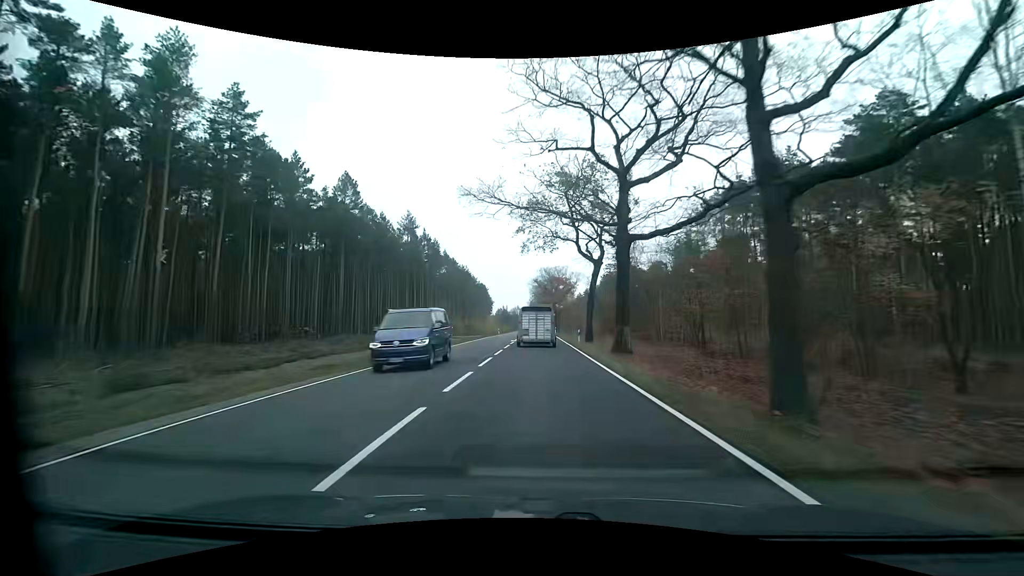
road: primary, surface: asphalt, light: Day
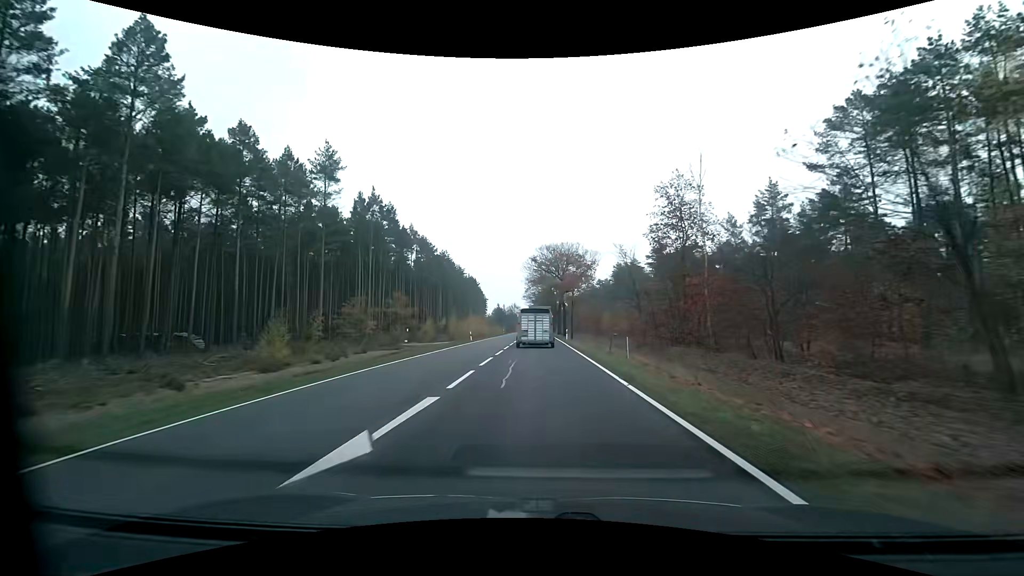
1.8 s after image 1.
(+0.1, +35.4) m; 0°
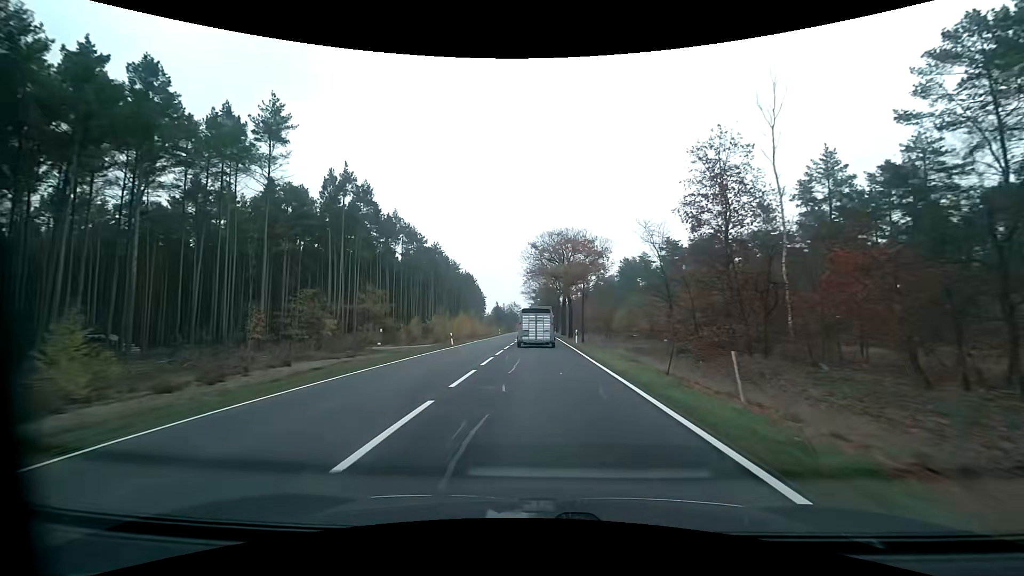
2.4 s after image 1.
(0.0, +11.9) m; 0°
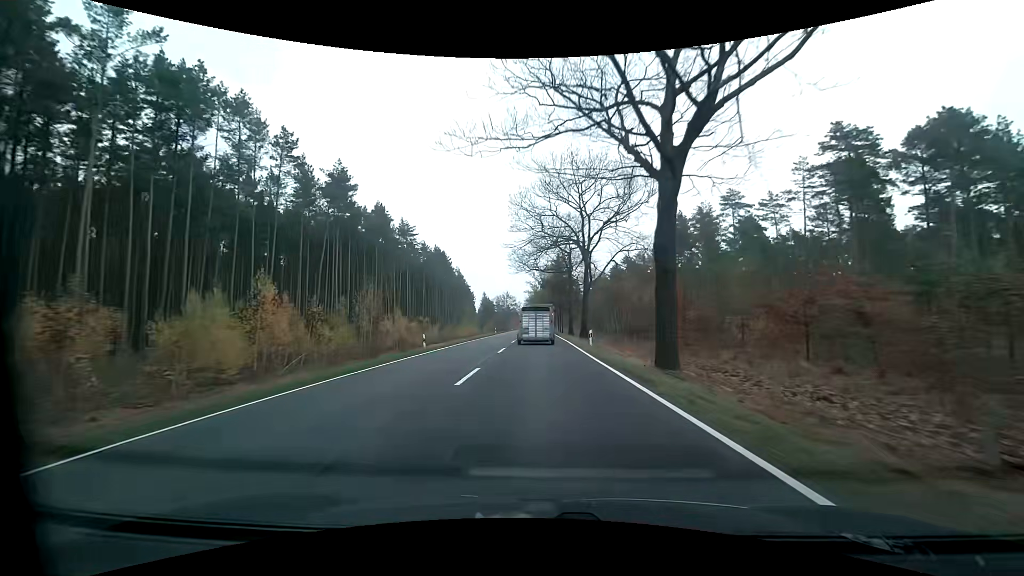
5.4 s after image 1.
(-0.2, +59.7) m; 0°
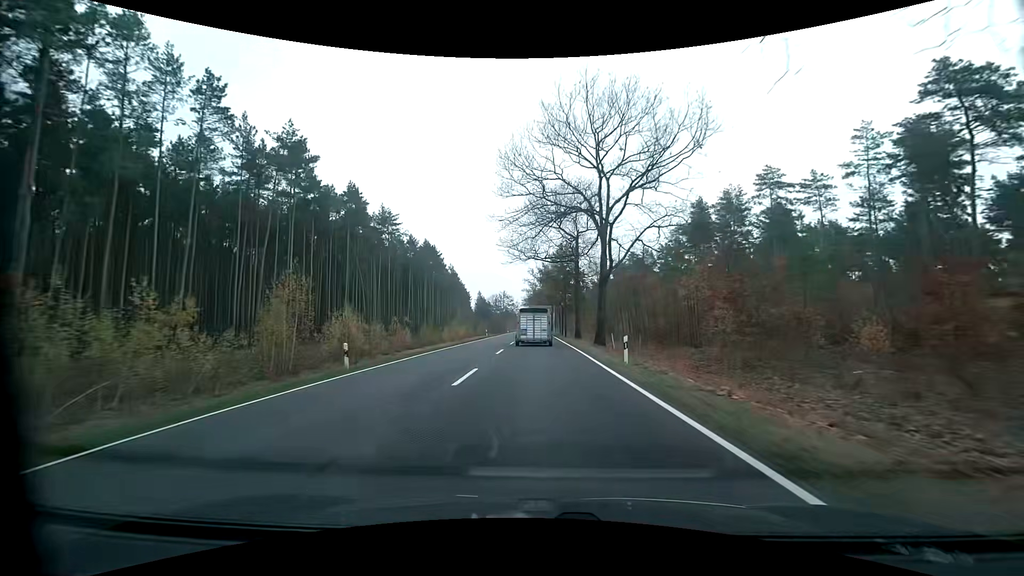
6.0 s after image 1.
(0.0, +12.0) m; 0°
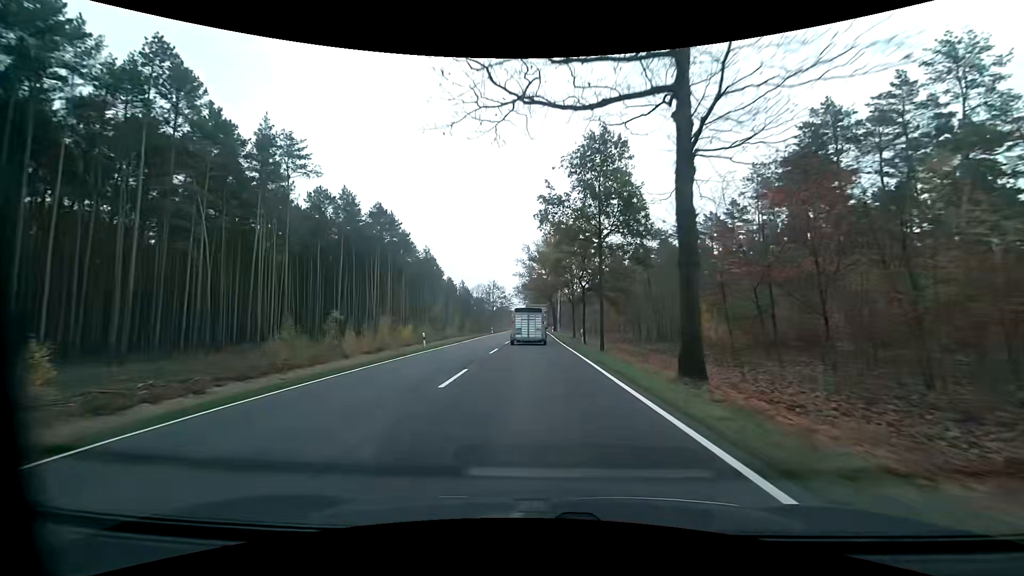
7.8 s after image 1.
(+0.2, +36.3) m; +1°
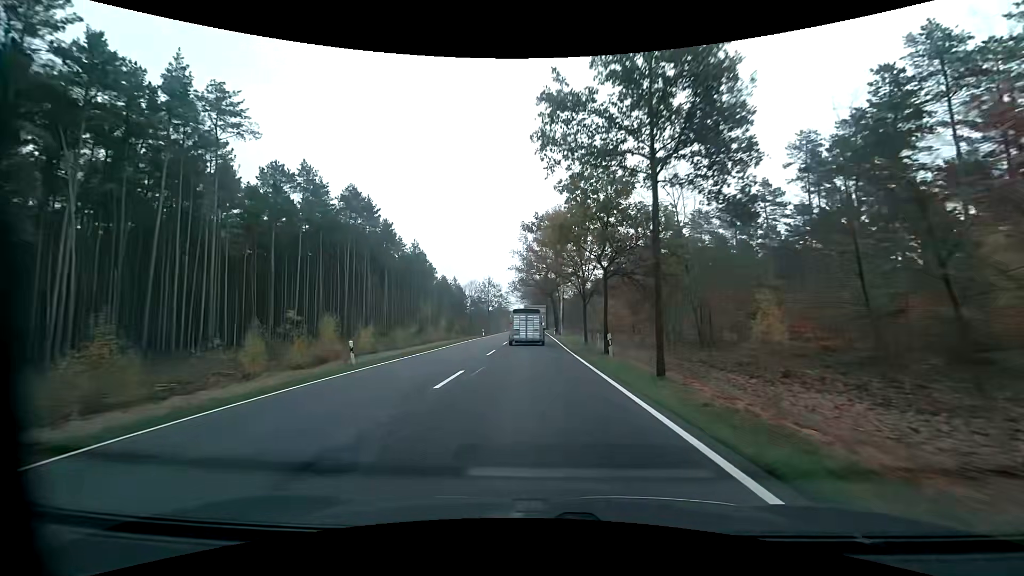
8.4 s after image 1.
(-0.1, +12.1) m; 0°
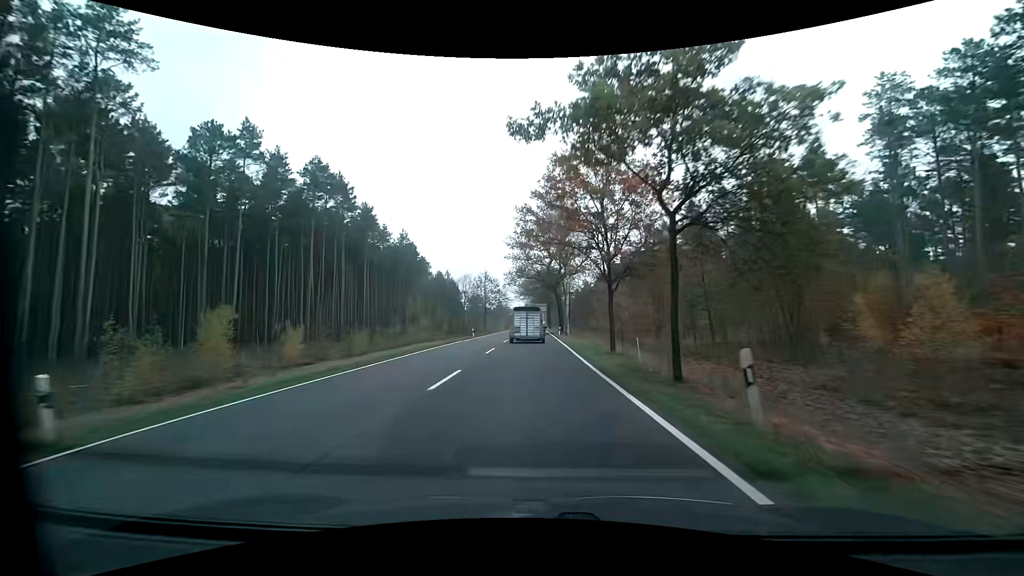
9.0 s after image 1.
(0.0, +12.1) m; 0°
(0, +10) (0, +20) (0, +30) (0, +40) (0, +50) (0, +60) (0, +70) (-1, +80) (-1, +90) (-1, +100) m
